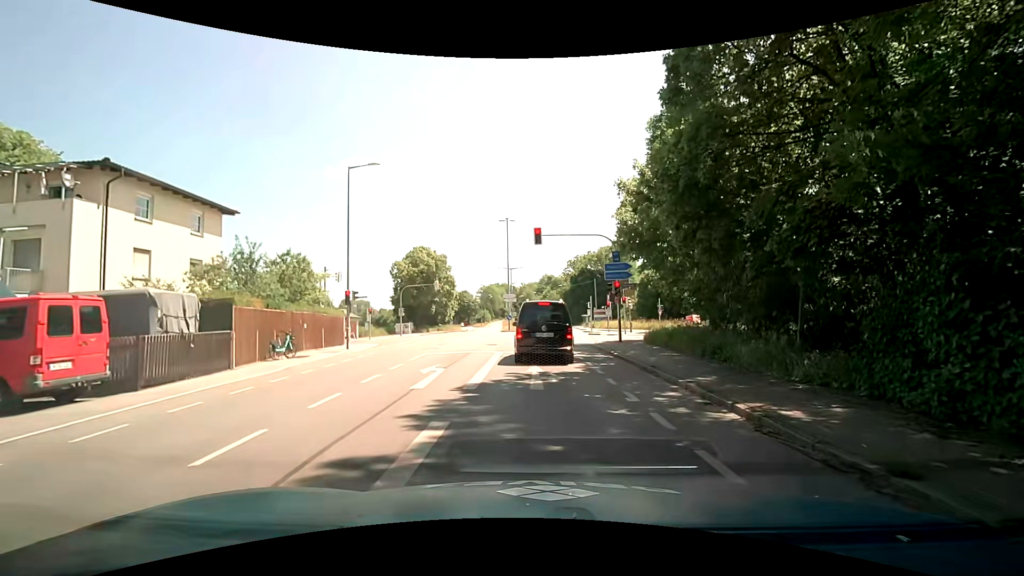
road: tertiary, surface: asphalt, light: Day
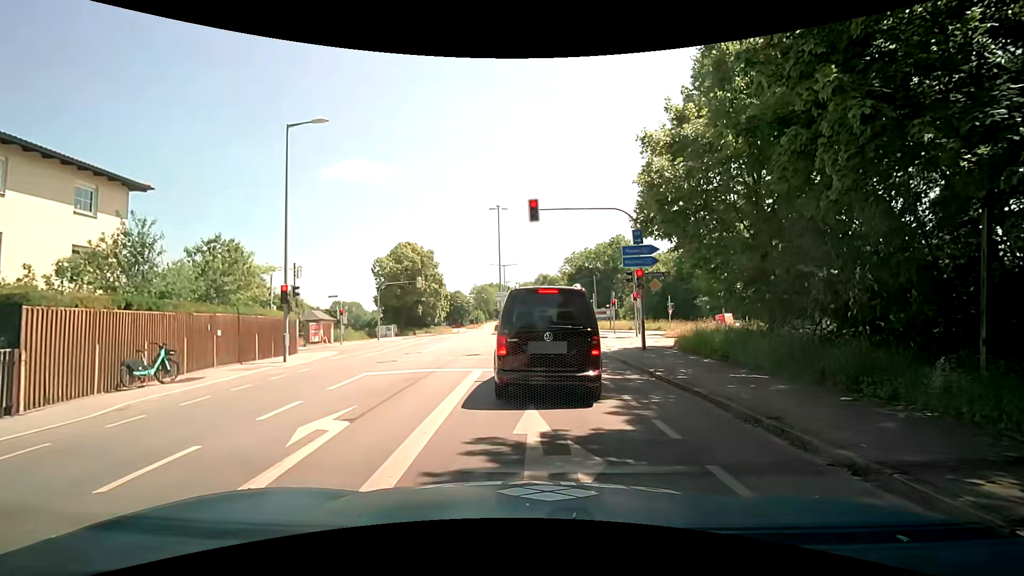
(+0.1, +6.5) m; 0°
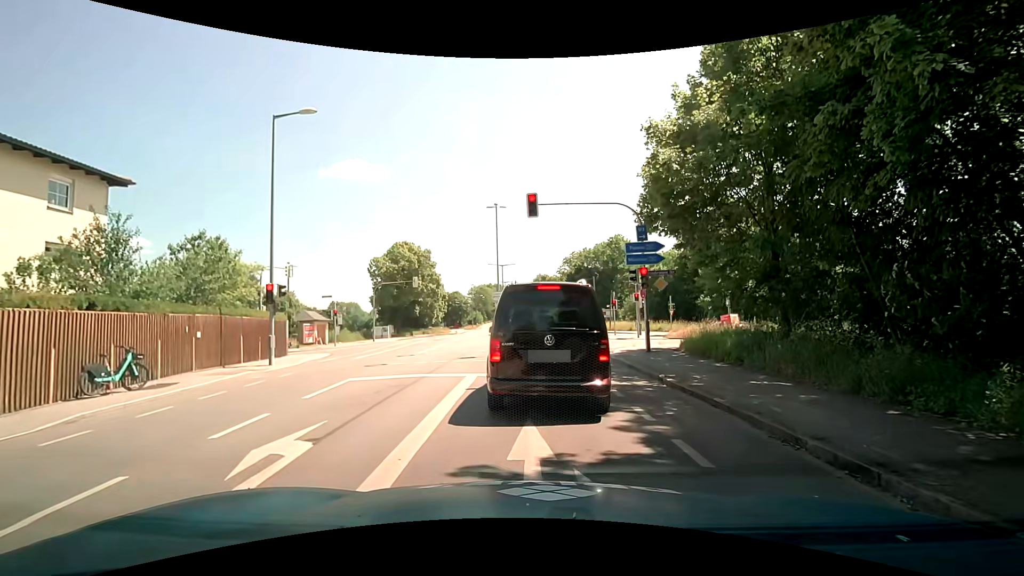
(0.0, +1.0) m; +2°
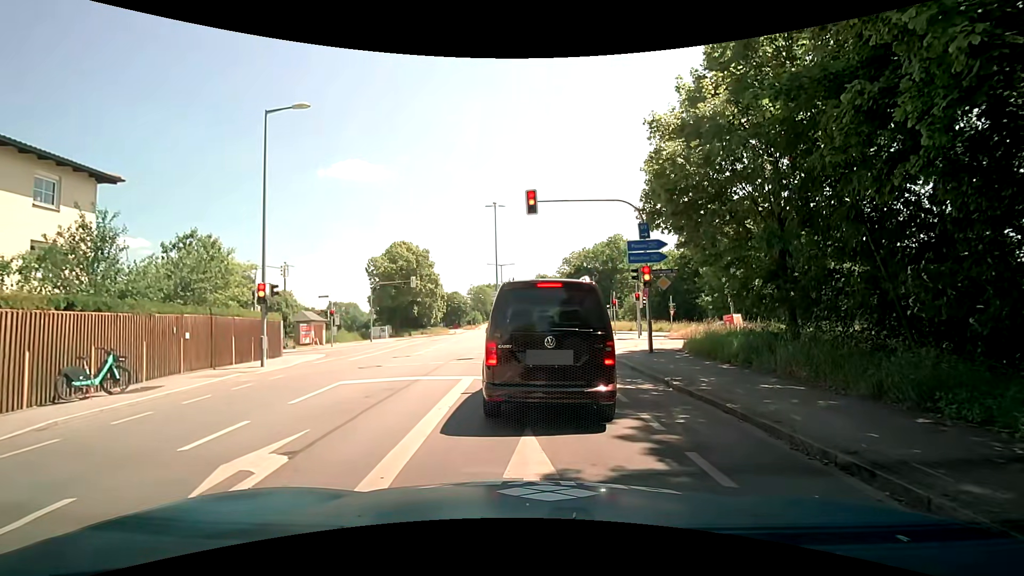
(0.0, +0.5) m; 0°
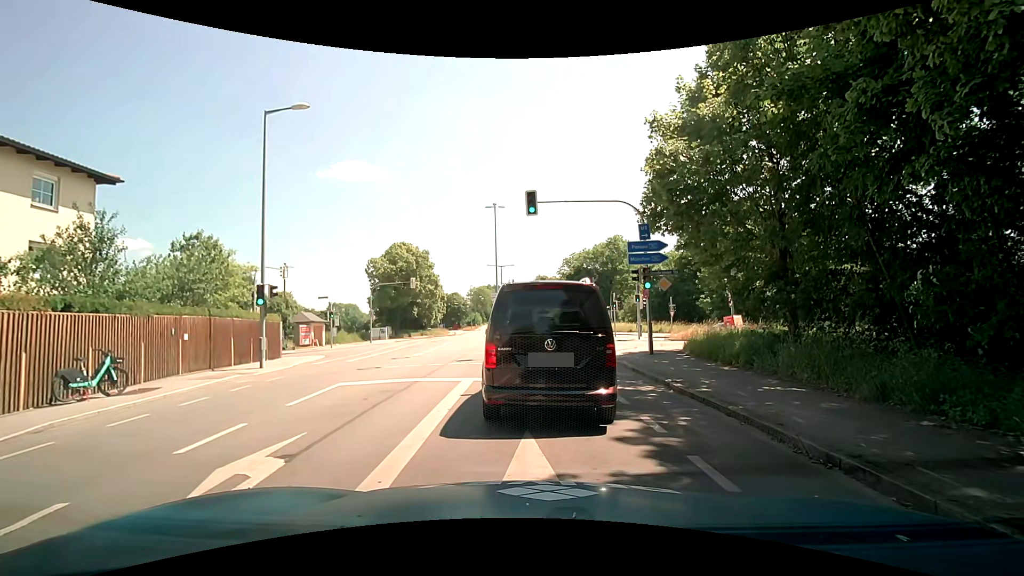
(0.0, +0.2) m; 0°
